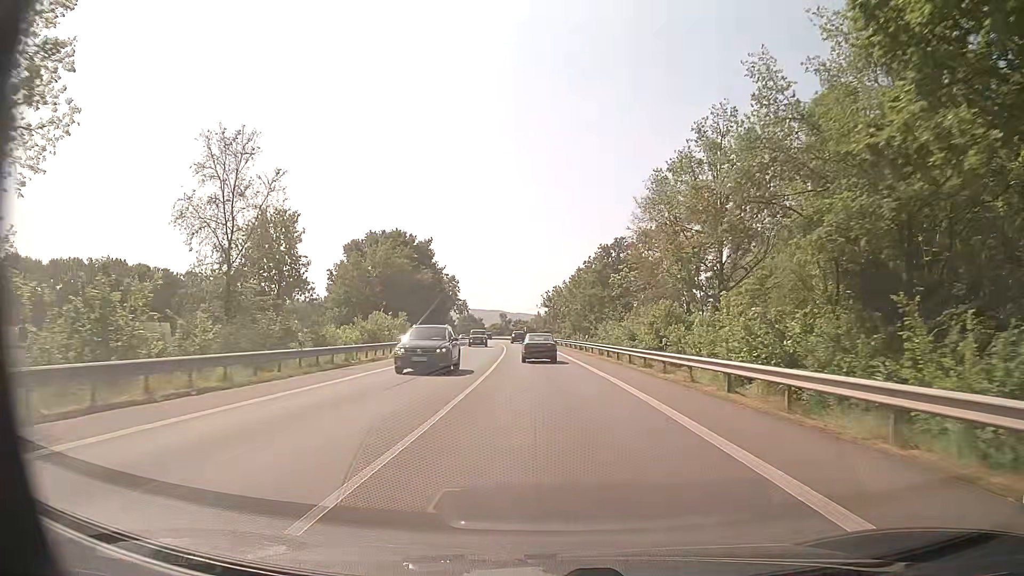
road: primary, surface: asphalt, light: Day
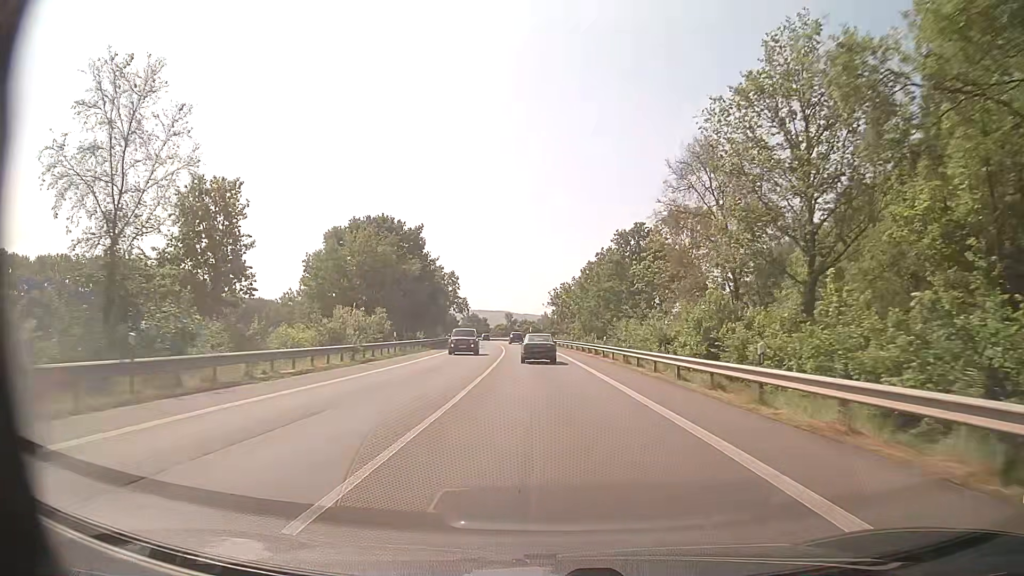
(-0.1, +10.6) m; -1°
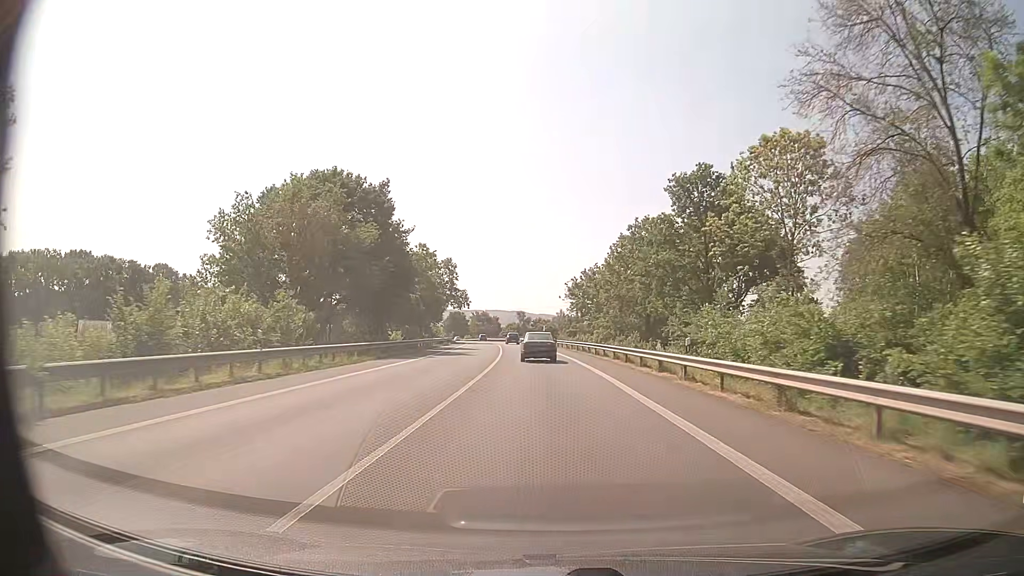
(-0.2, +21.3) m; -1°
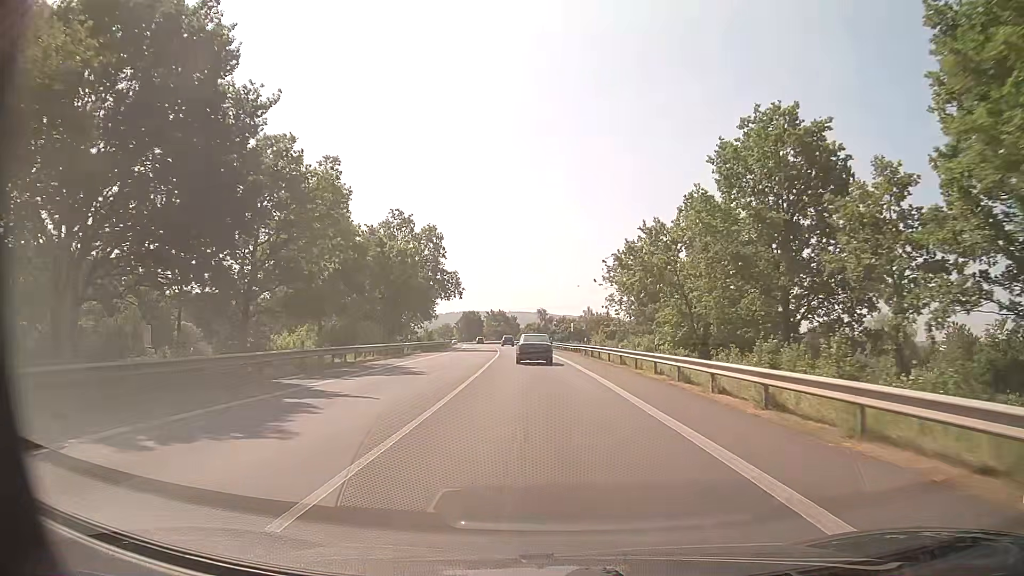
(-0.5, +31.8) m; -2°
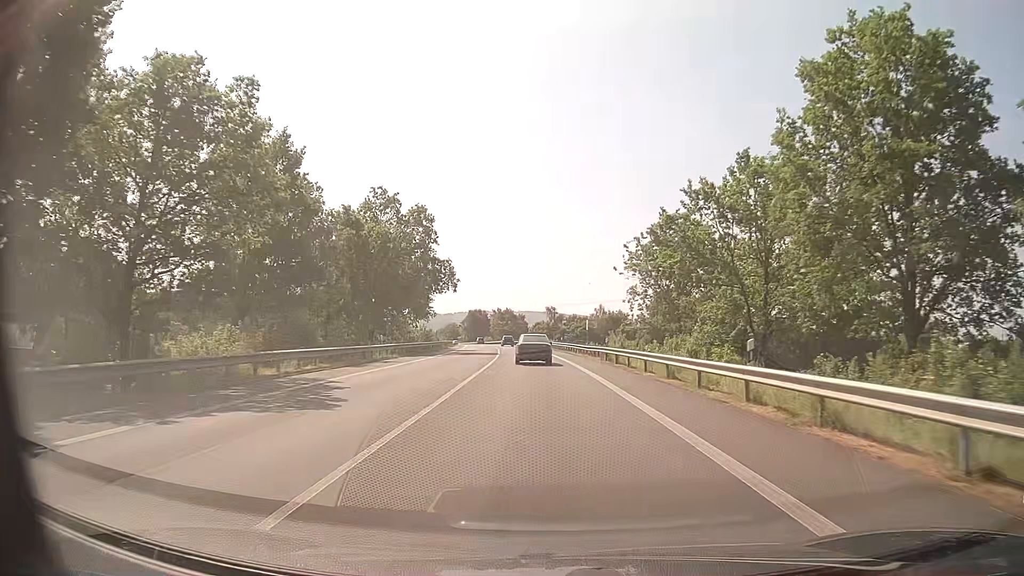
(-0.1, +10.6) m; -1°
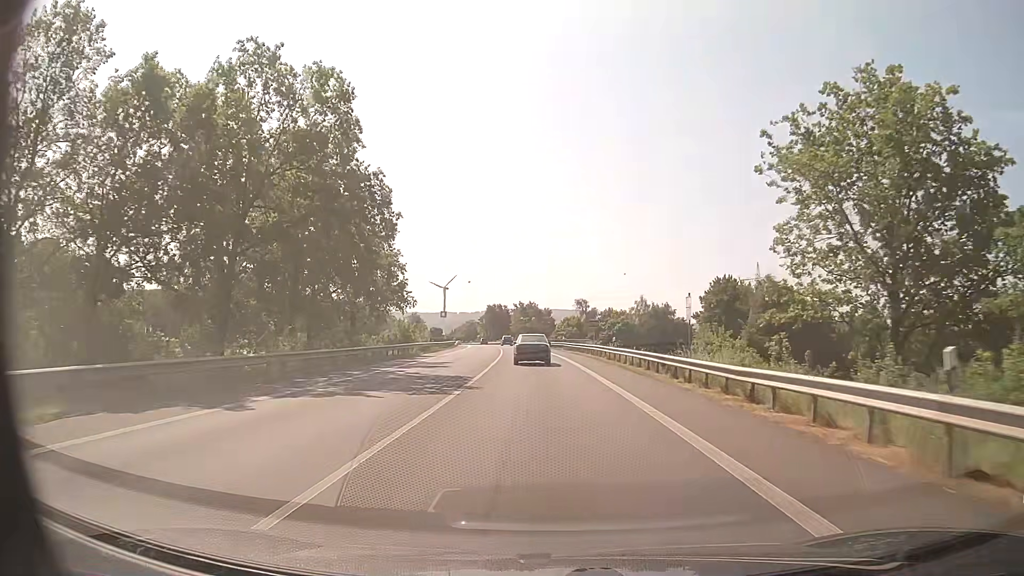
(-0.5, +31.7) m; -2°
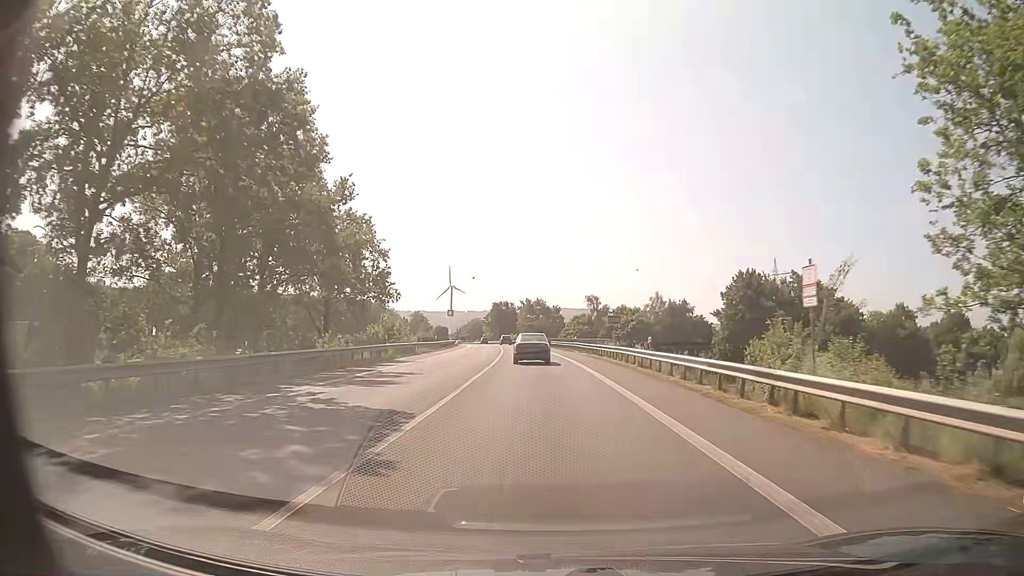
(-0.1, +10.6) m; -1°
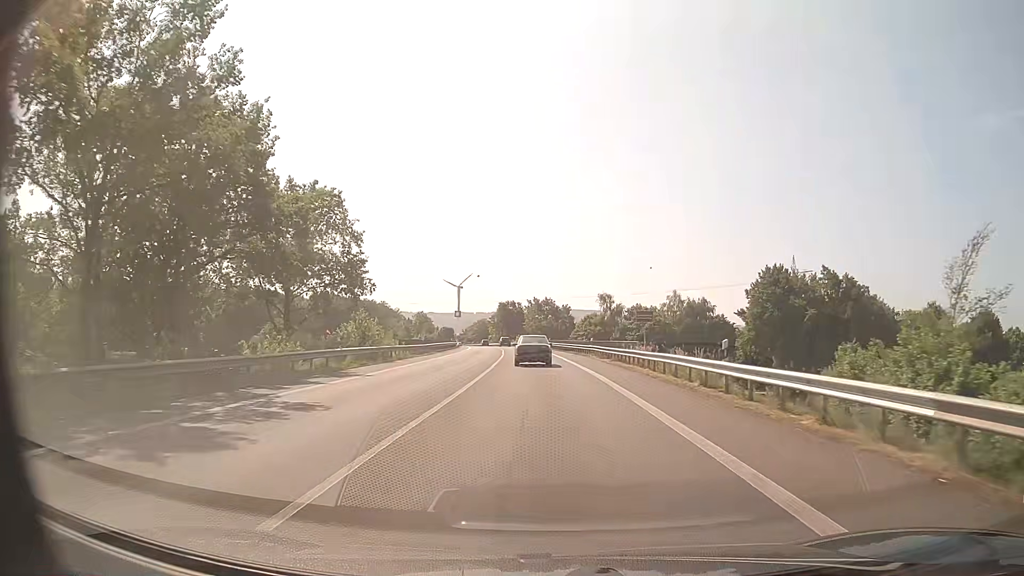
(0.0, +10.6) m; -1°
(0, +10) (0, +20) (0, +30) (-1, +40) (-1, +50) (-2, +60) (-3, +70) (-3, +80) (-4, +90) (-5, +100) m
